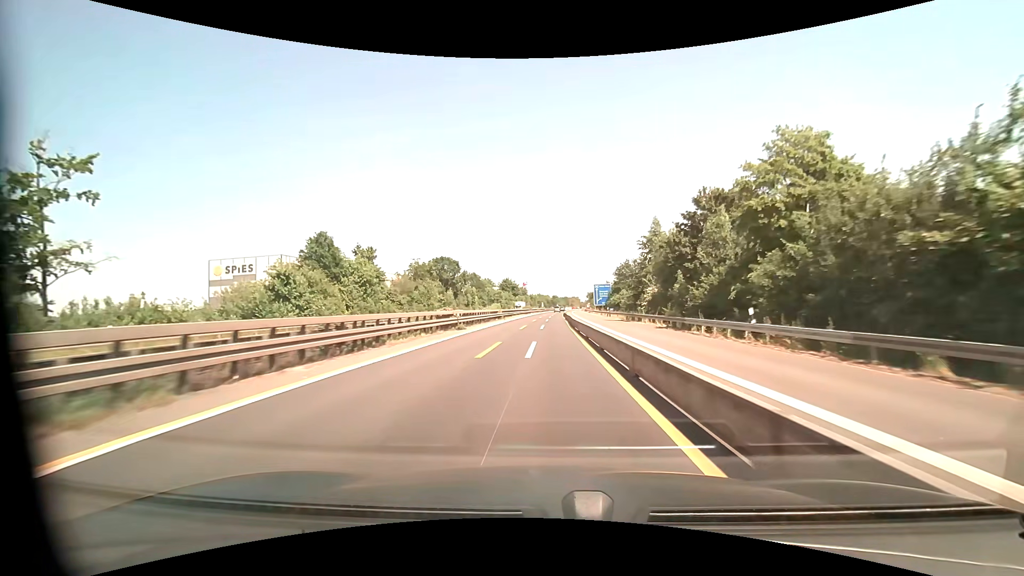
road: motorway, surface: asphalt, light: Day
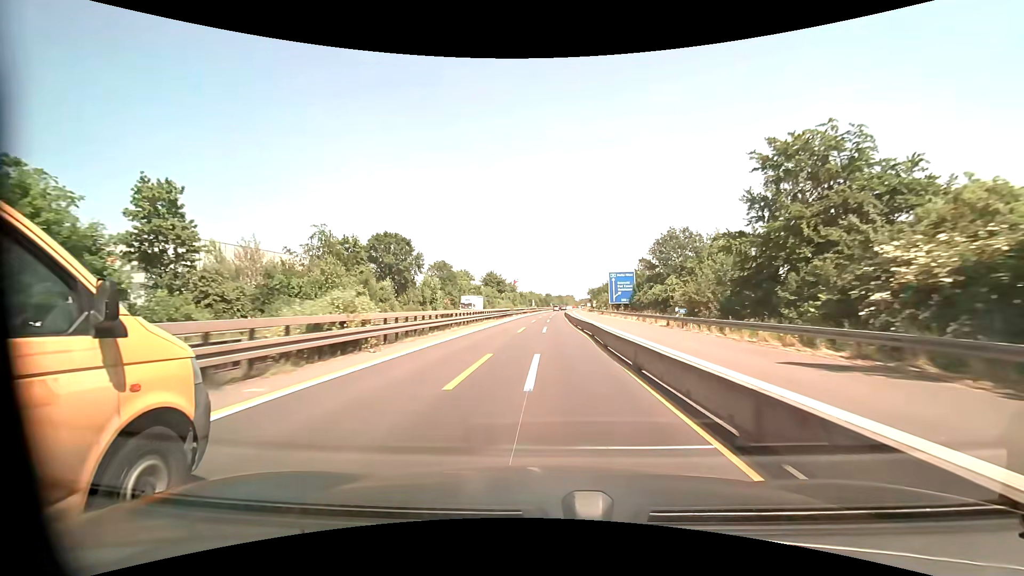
(+0.2, +41.3) m; +1°
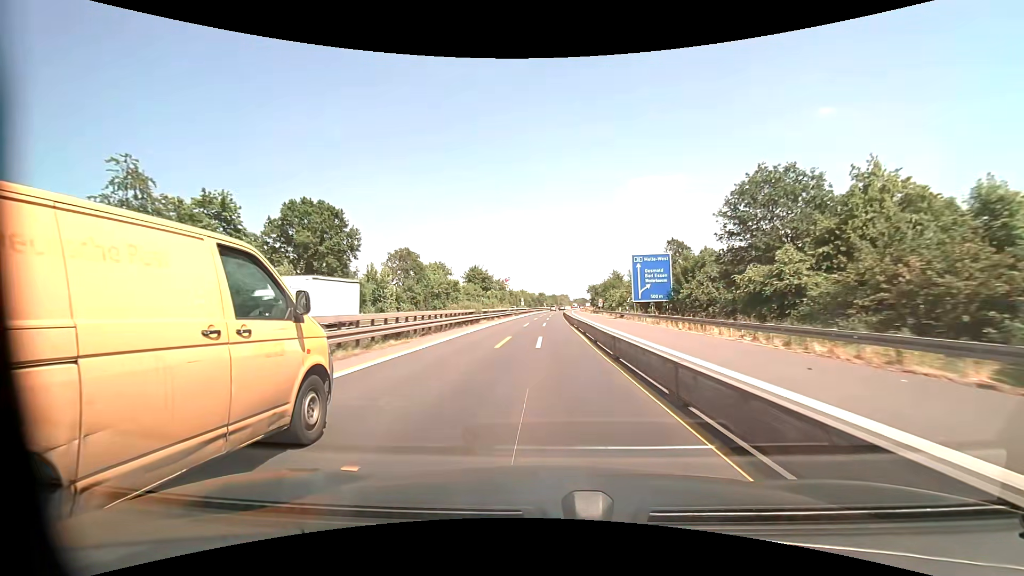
(+0.3, +27.9) m; +1°
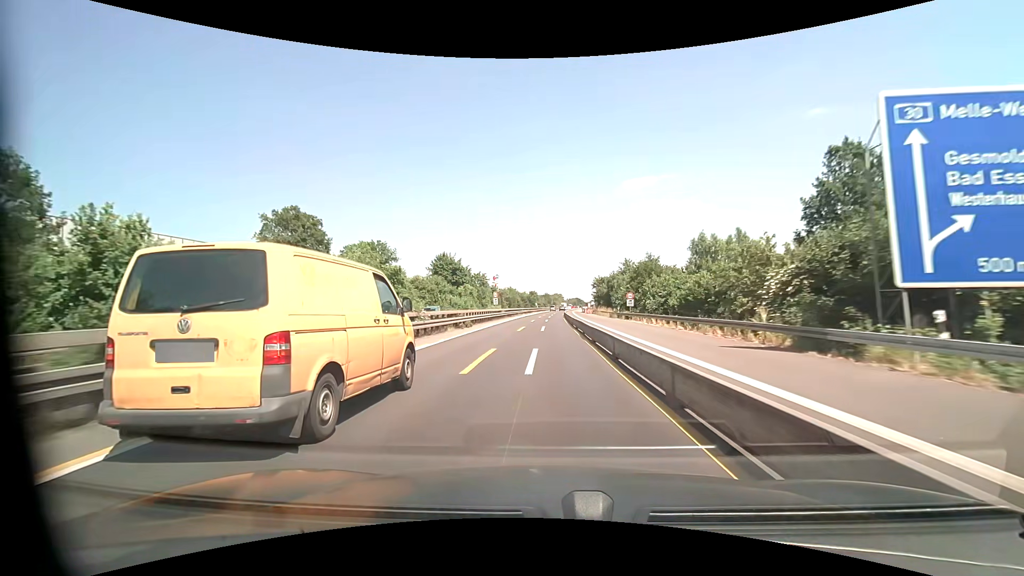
(+0.3, +42.3) m; +1°
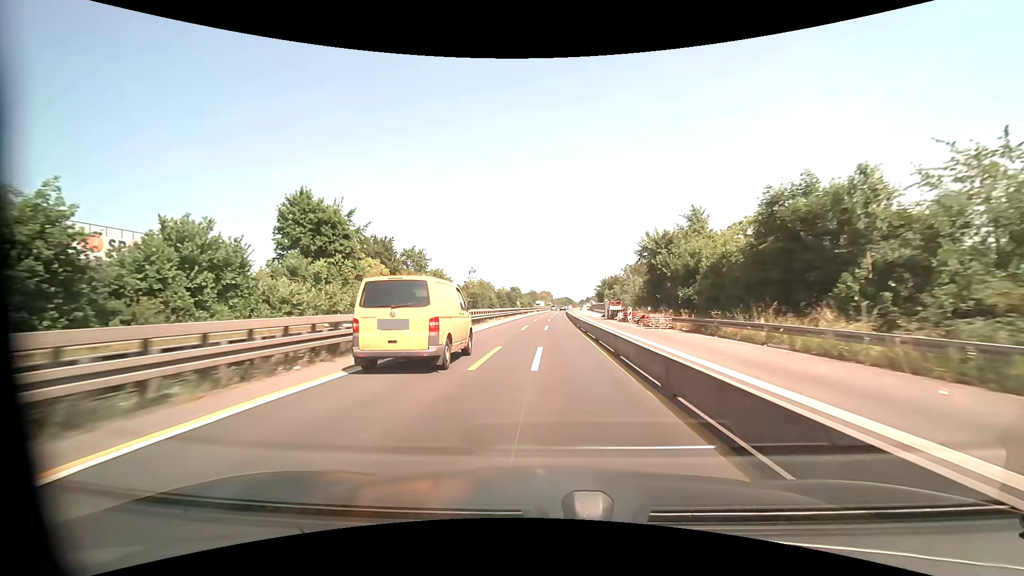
(+1.1, +71.6) m; +2°
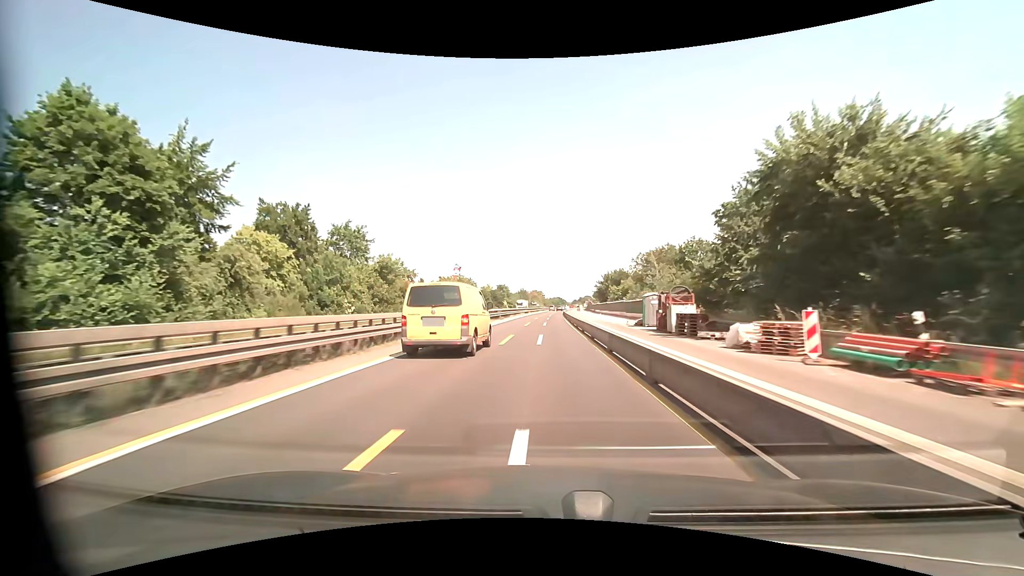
(+0.2, +29.0) m; +1°
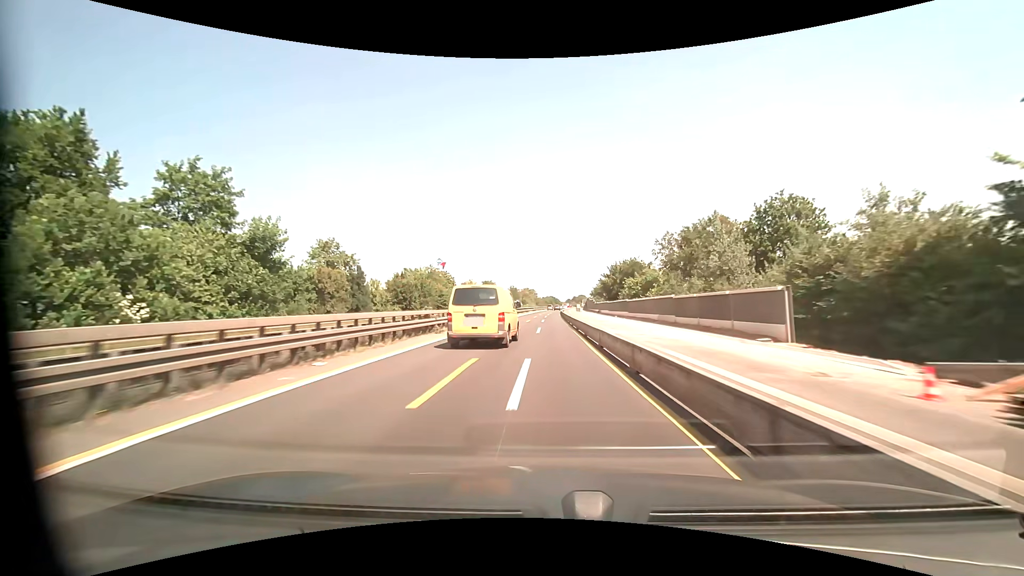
(+0.2, +29.1) m; +1°
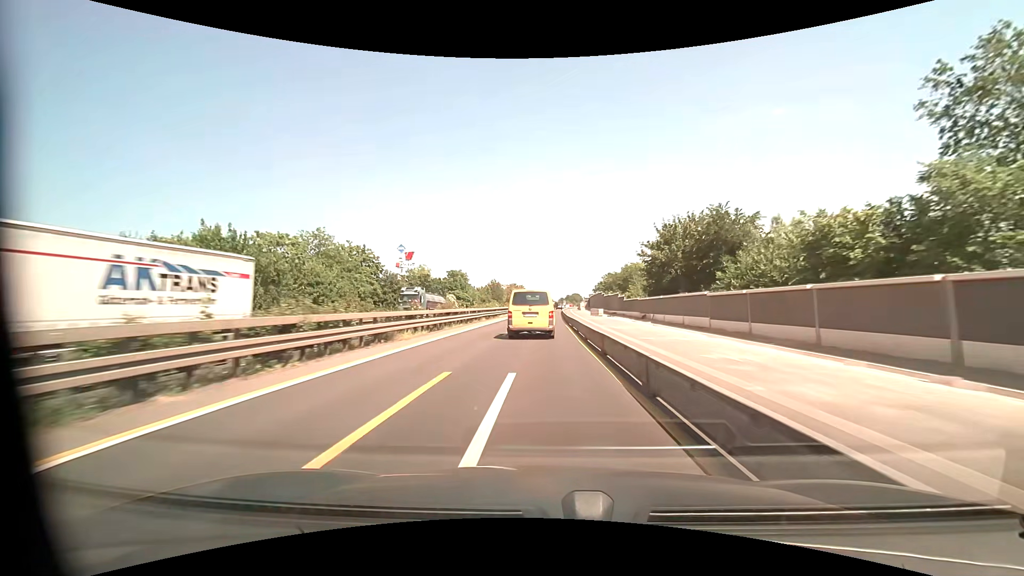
(+0.7, +56.5) m; +1°
(0, +10) (0, +20) (0, +30) (0, +40) (0, +50) (0, +60) (+1, +70) (+1, +80) (+1, +90) (+1, +100) m
